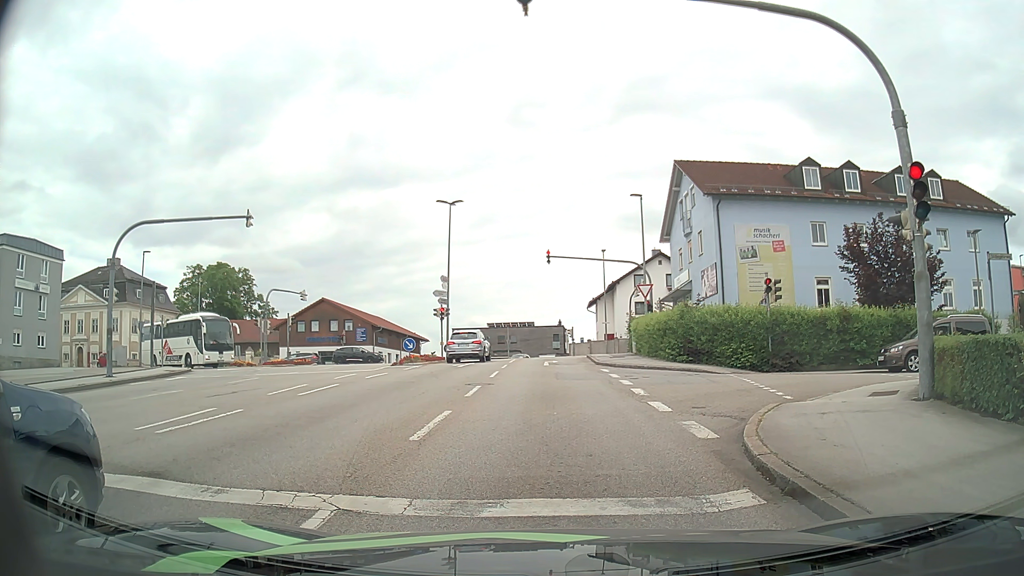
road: tertiary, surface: asphalt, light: Day
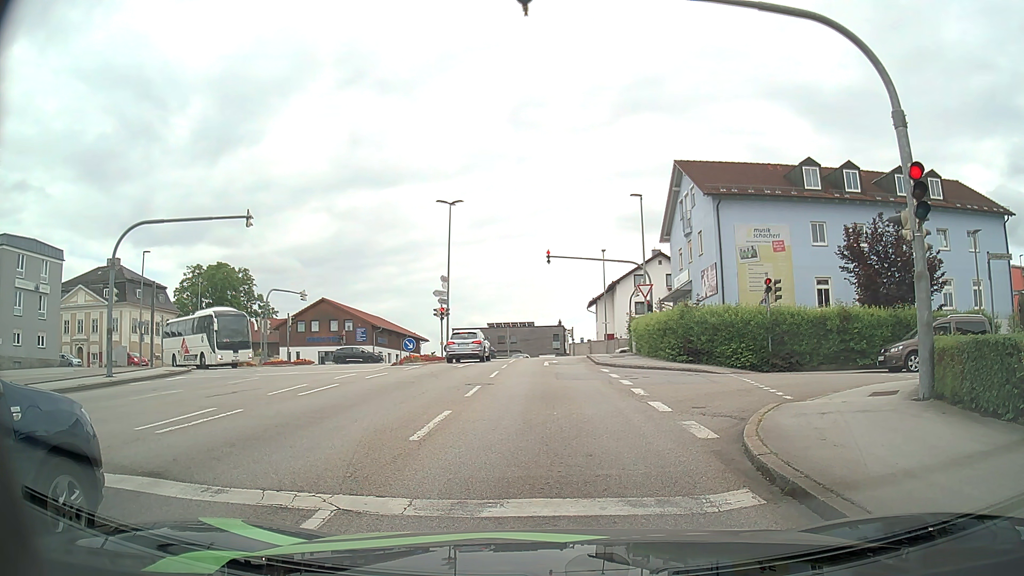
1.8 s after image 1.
(0.0, 0.0) m; 0°
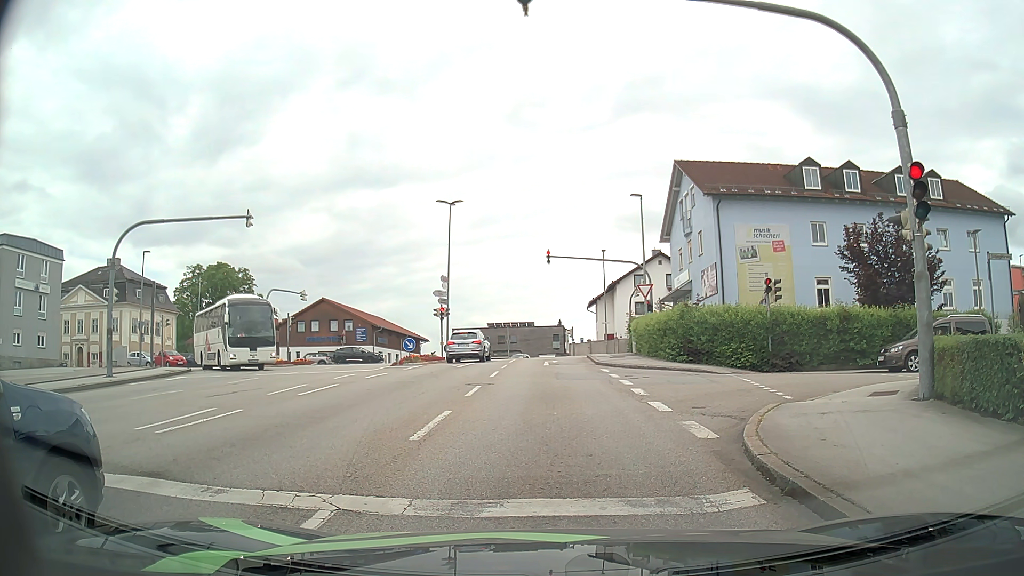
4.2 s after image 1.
(0.0, 0.0) m; 0°
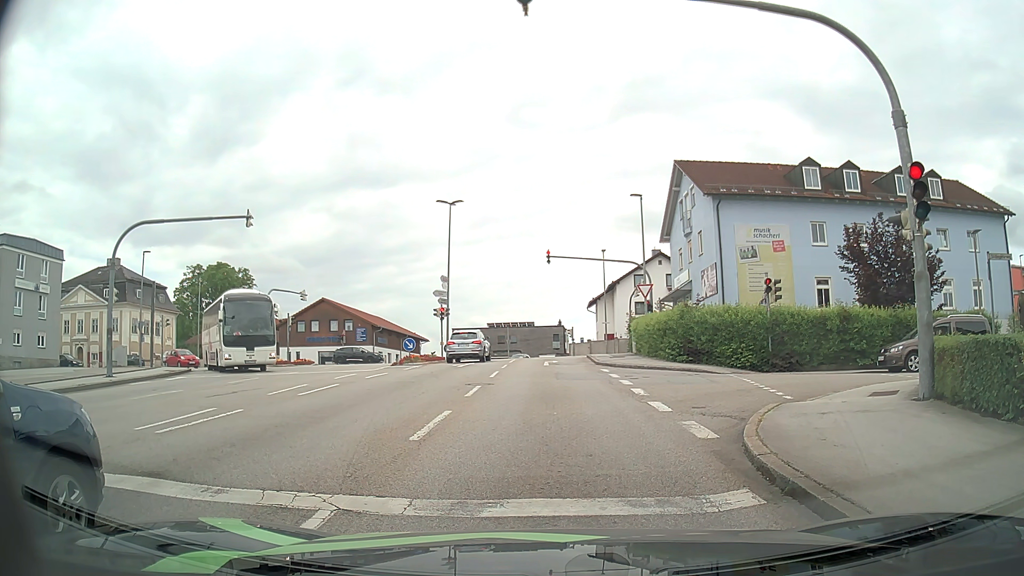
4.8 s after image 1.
(0.0, 0.0) m; 0°
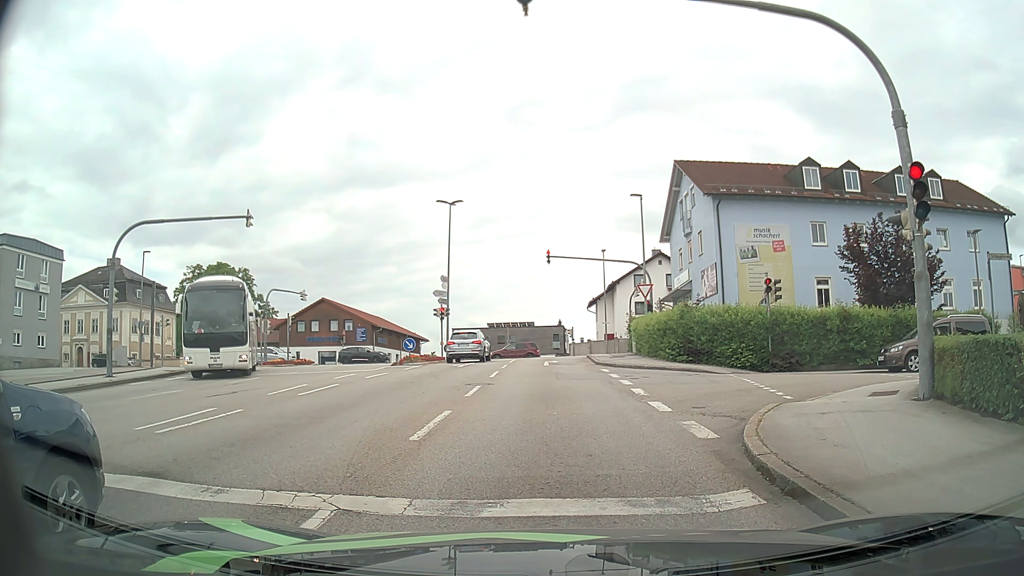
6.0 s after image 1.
(0.0, 0.0) m; 0°
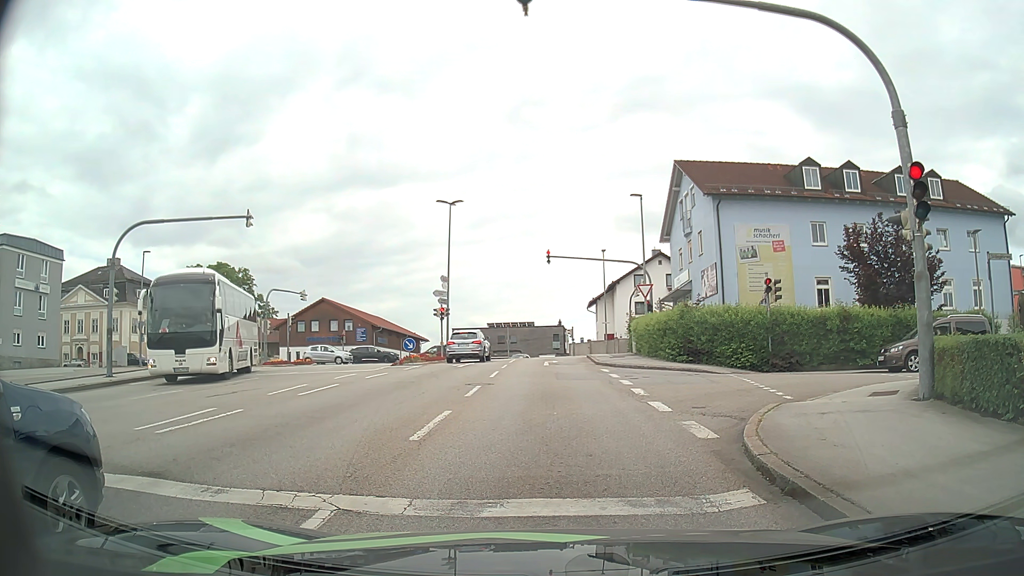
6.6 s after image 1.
(0.0, 0.0) m; 0°
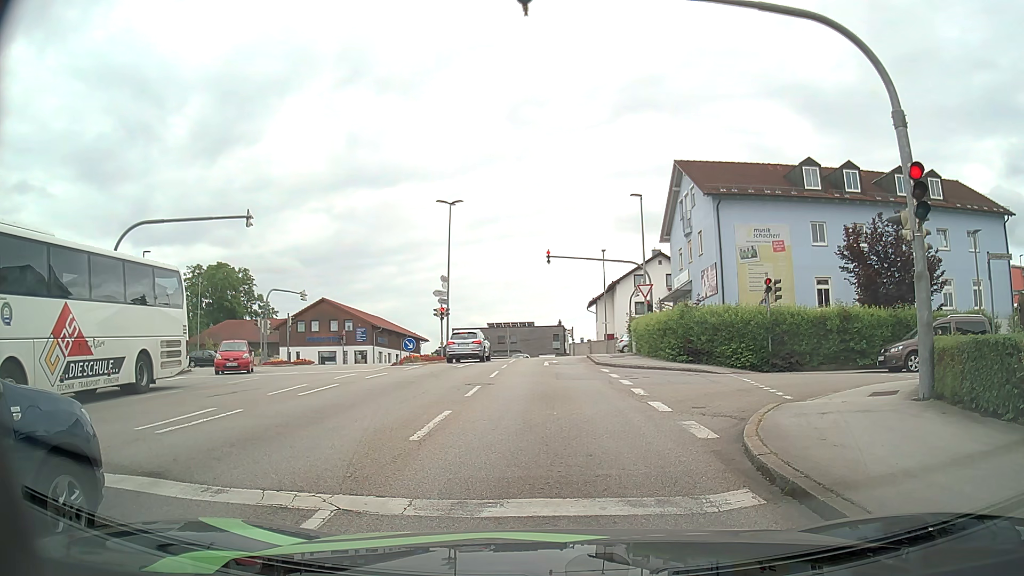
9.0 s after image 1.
(0.0, 0.0) m; 0°
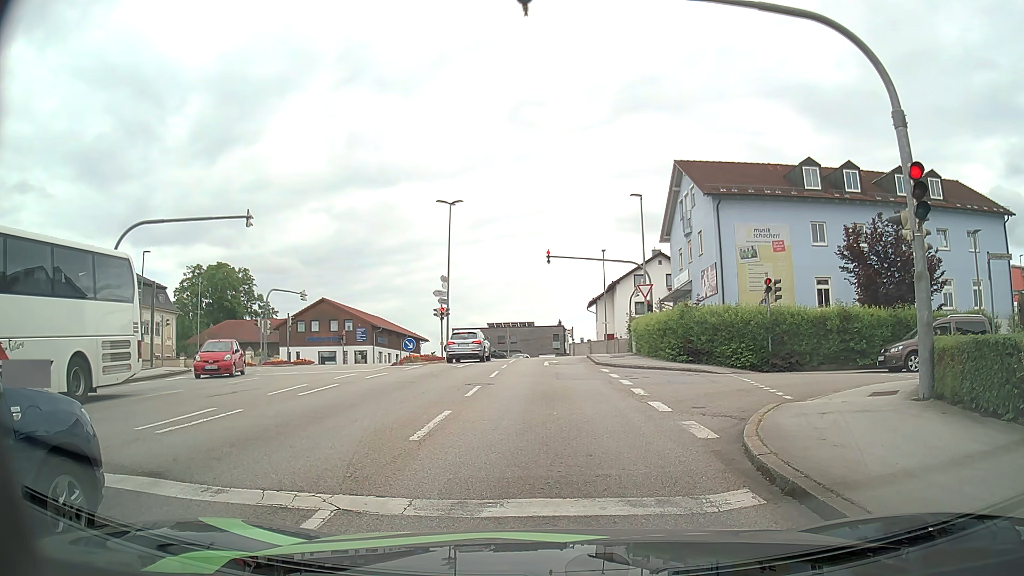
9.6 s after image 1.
(0.0, 0.0) m; 0°
